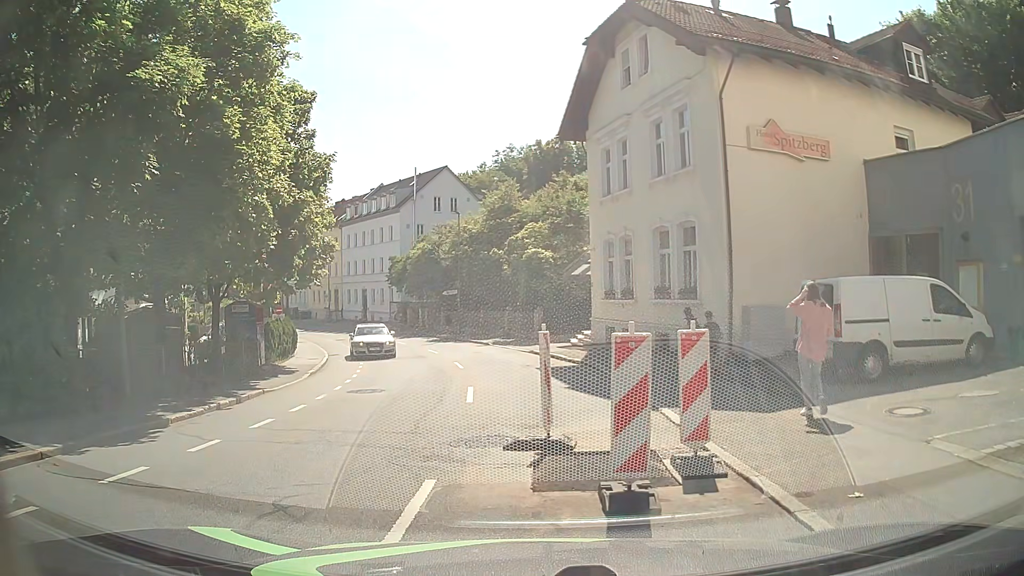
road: tertiary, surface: asphalt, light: Day
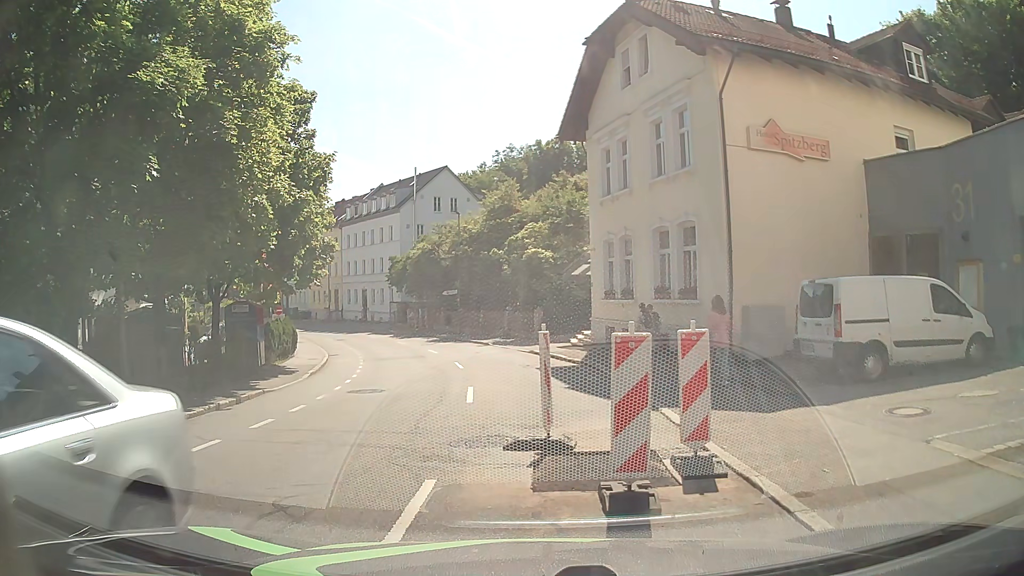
(0.0, 0.0) m; 0°
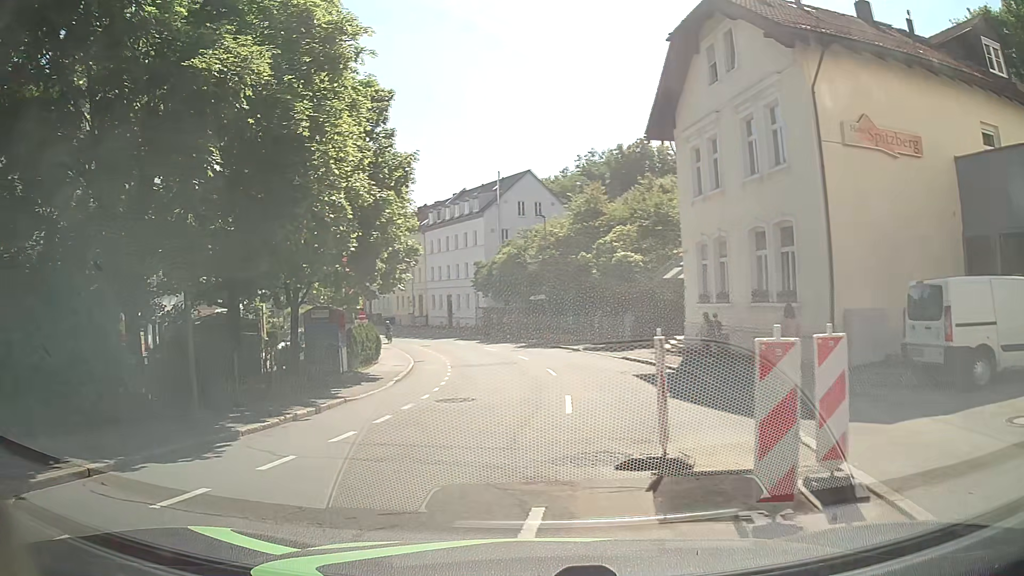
(0.0, +1.0) m; -8°
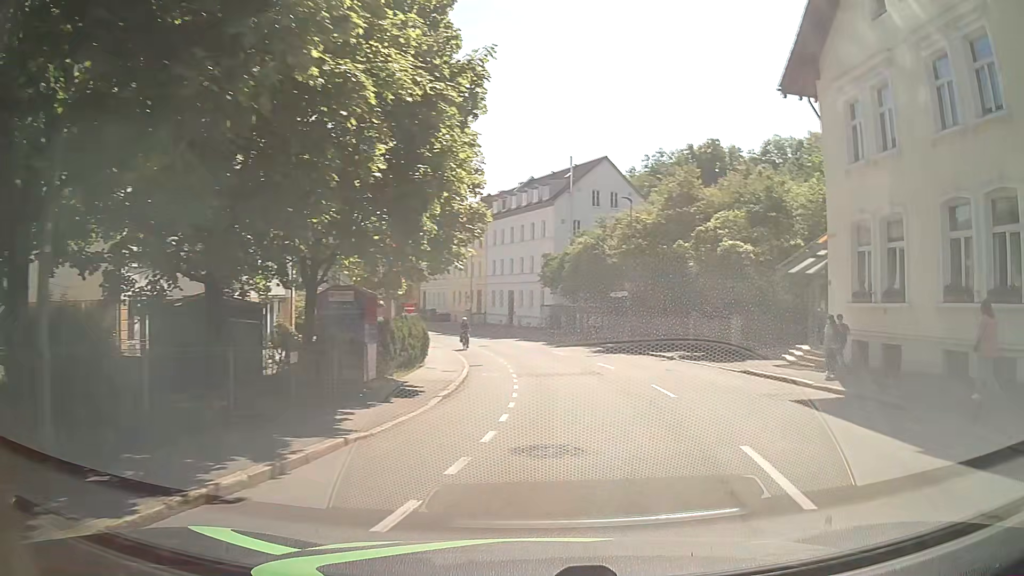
(-1.0, +6.9) m; -4°
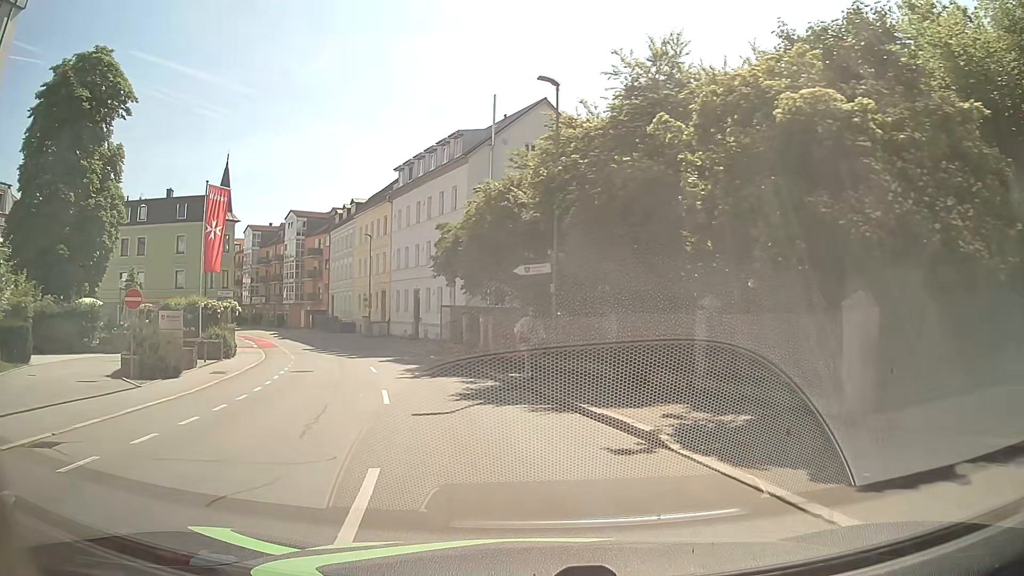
(+3.6, +19.2) m; +3°
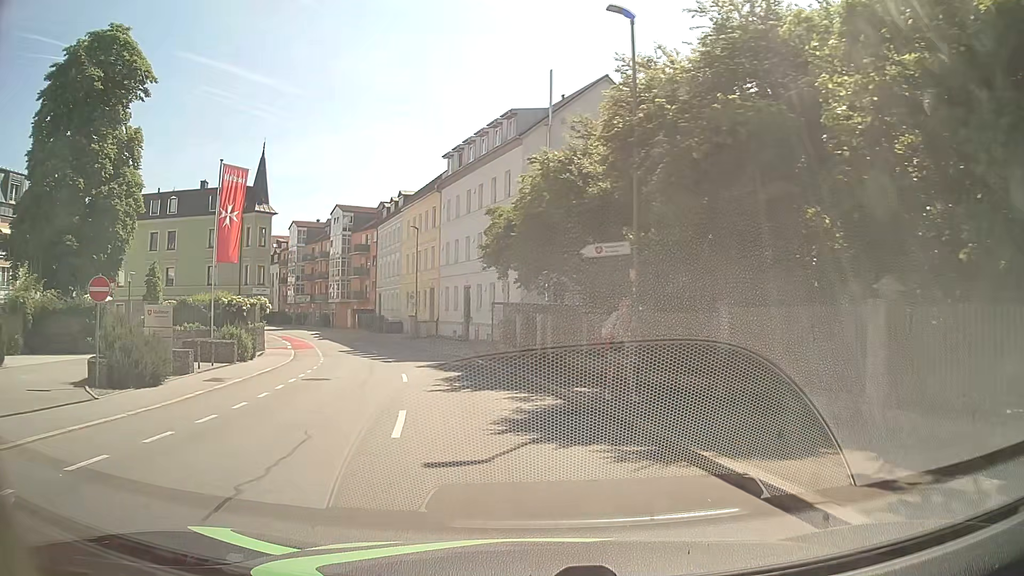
(-0.2, +4.4) m; -5°
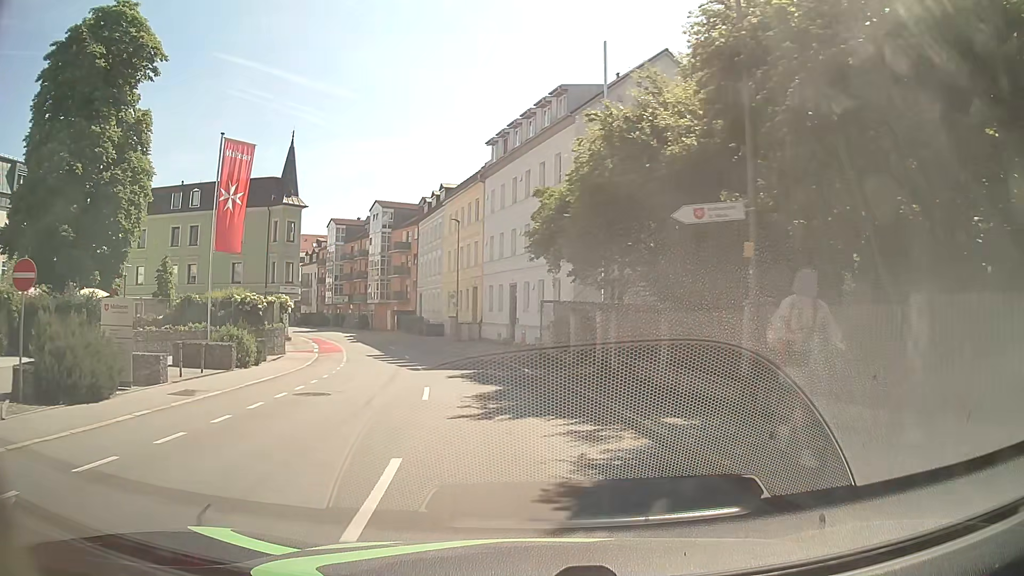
(-0.2, +4.4) m; -3°
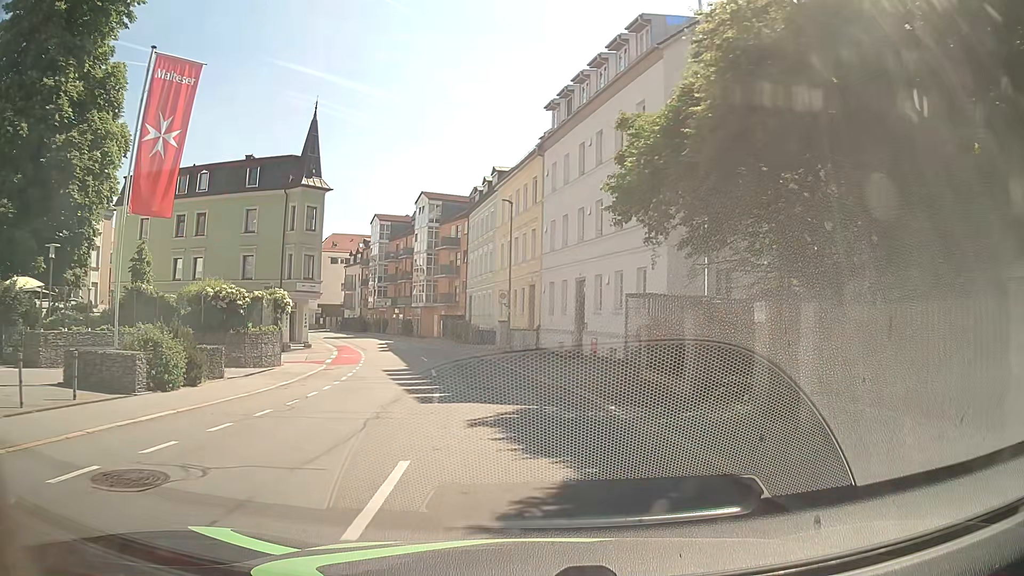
(-0.5, +9.0) m; -5°
